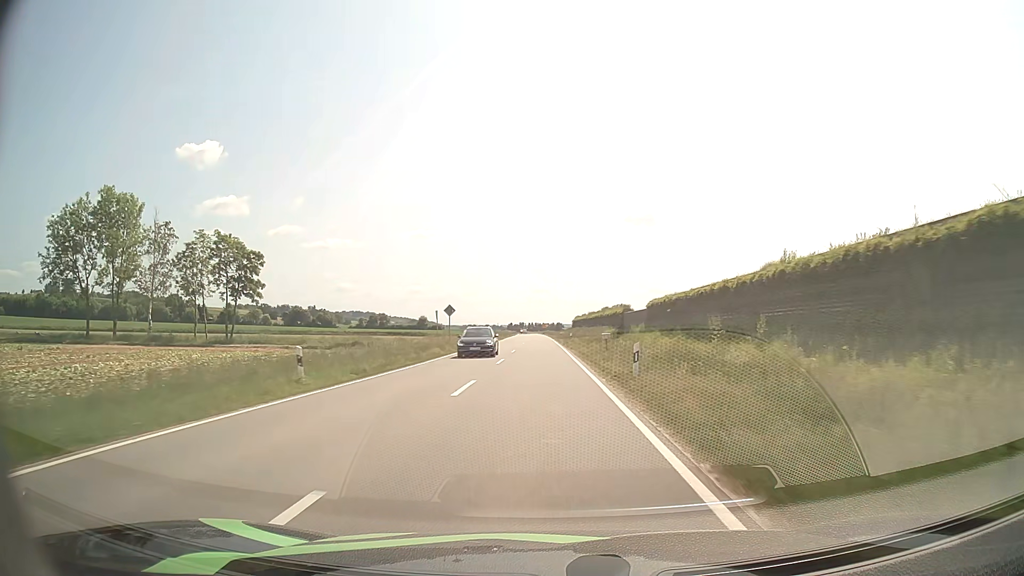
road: tertiary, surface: asphalt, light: Day
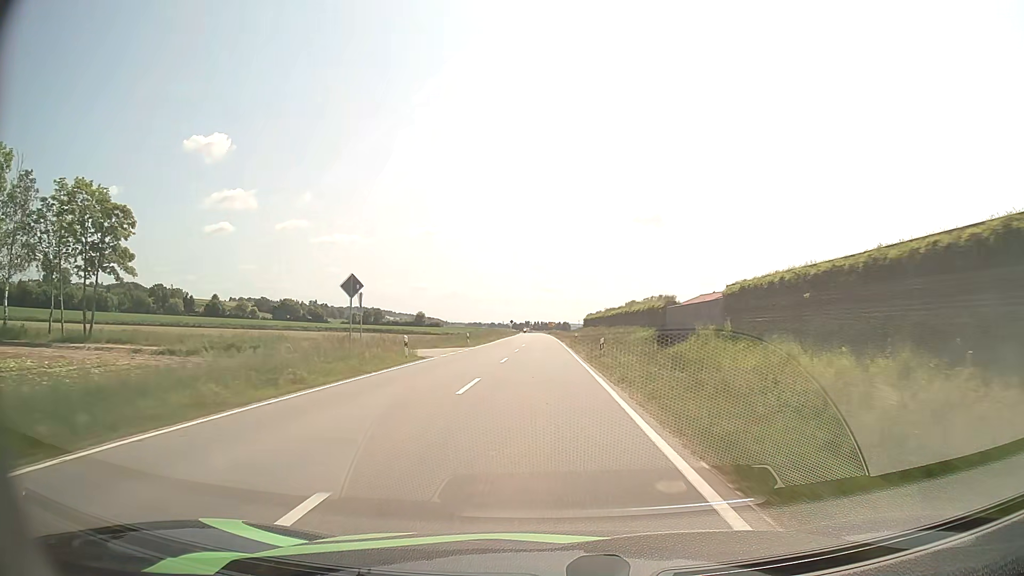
(-0.2, +24.9) m; -1°
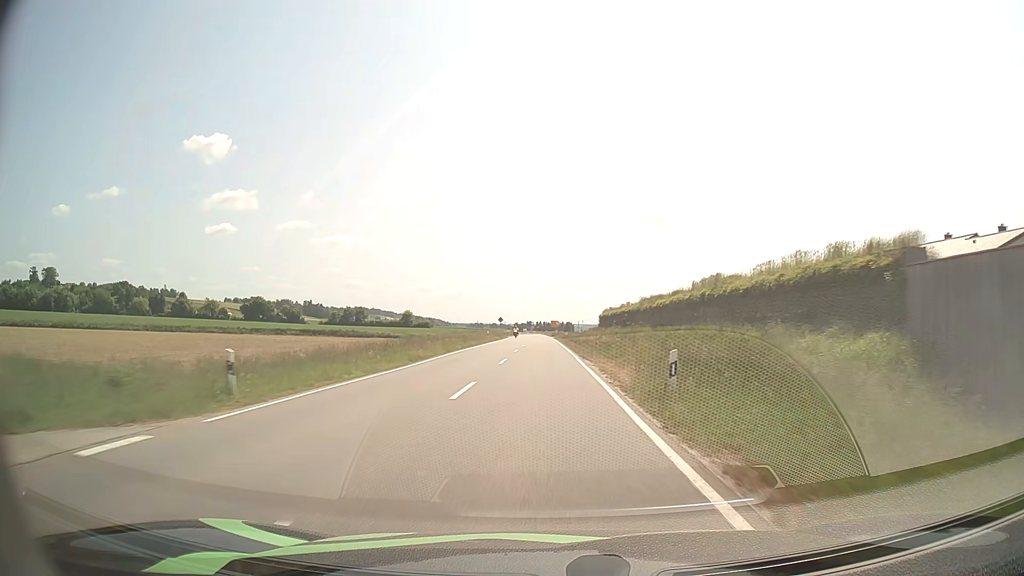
(0.0, +38.1) m; 0°
(0, +10) (0, +20) (0, +30) (0, +40) (0, +50) (0, +60) (0, +70) (-1, +80) (-1, +90) (-1, +100) m
